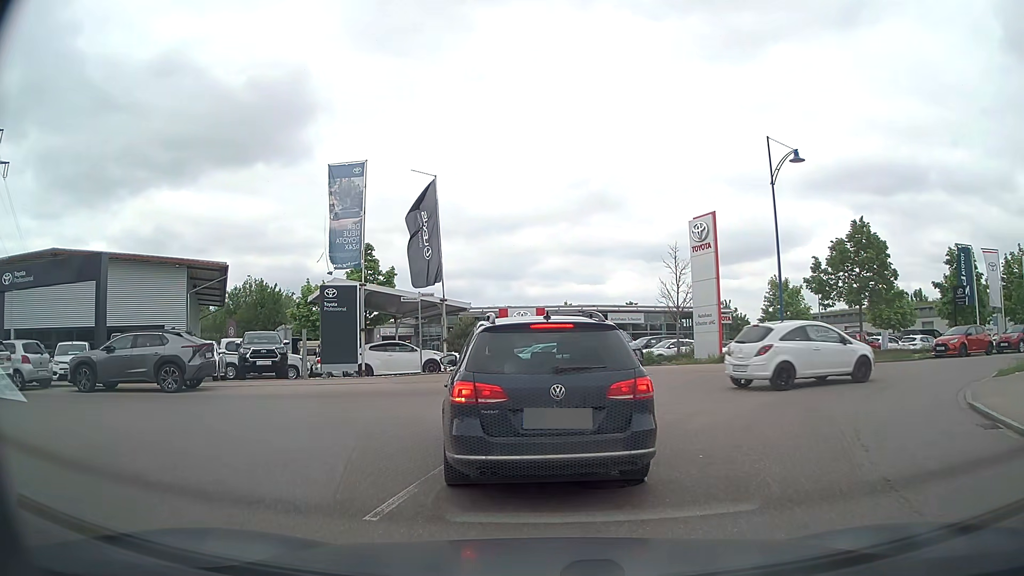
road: tertiary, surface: asphalt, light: Day
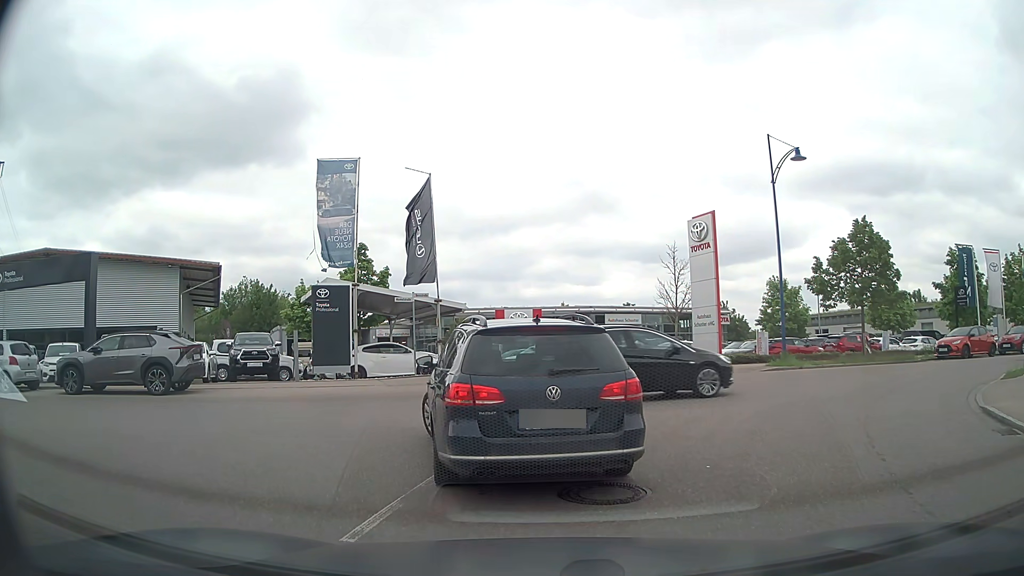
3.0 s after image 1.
(0.0, +0.6) m; 0°
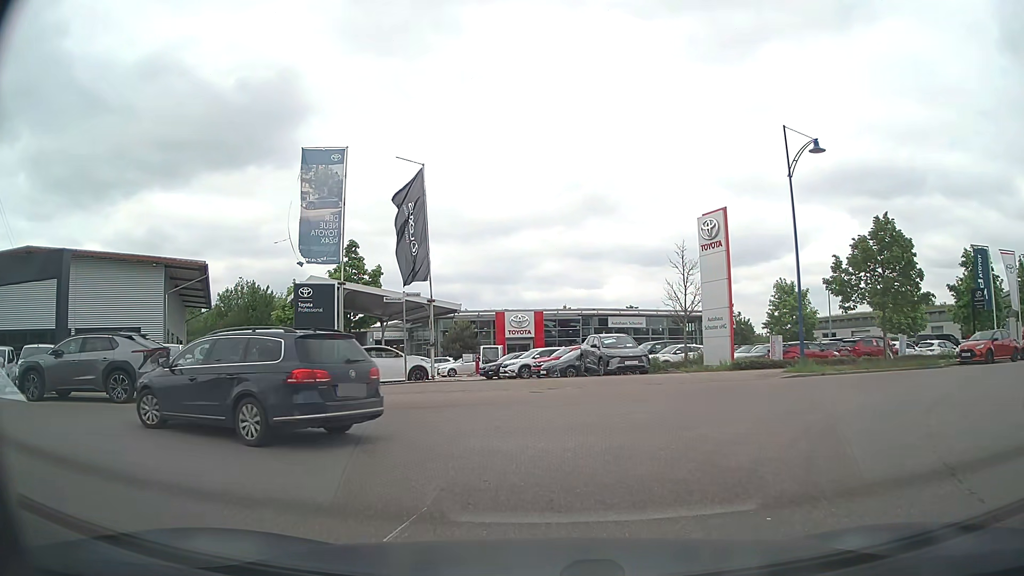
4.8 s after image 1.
(0.0, +1.9) m; 0°
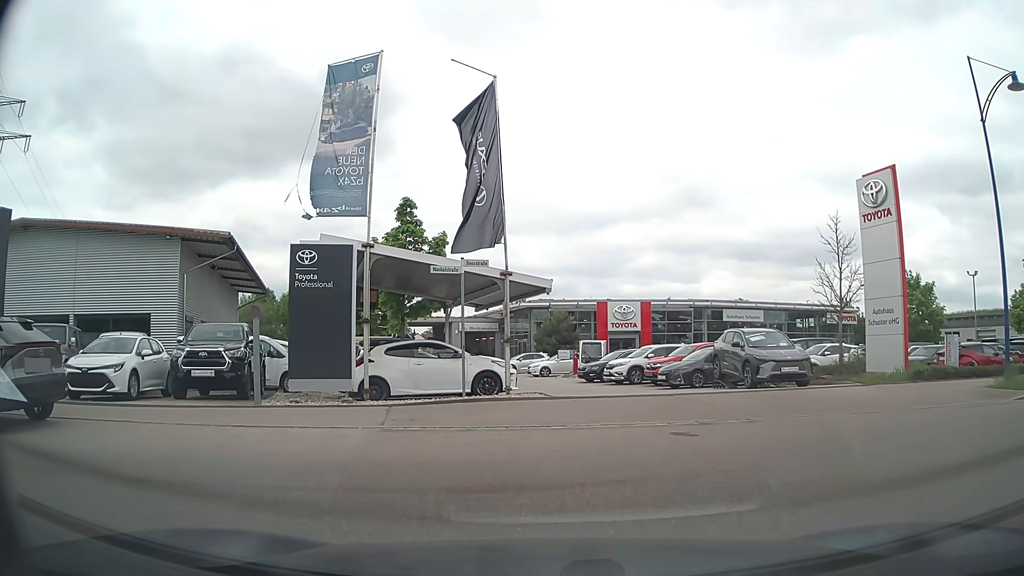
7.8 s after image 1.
(-0.4, +7.4) m; -7°
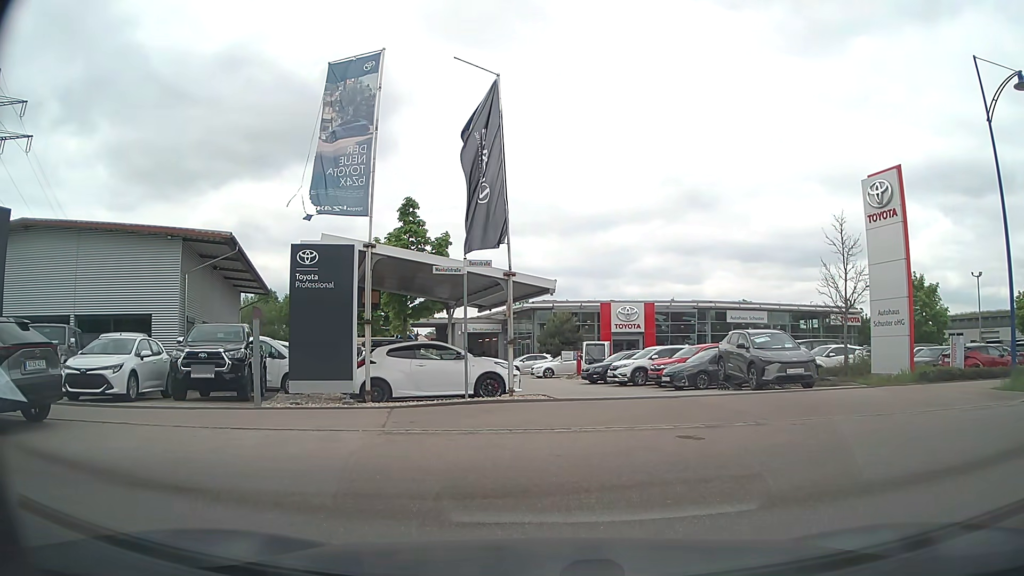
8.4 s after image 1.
(0.0, +0.2) m; 0°
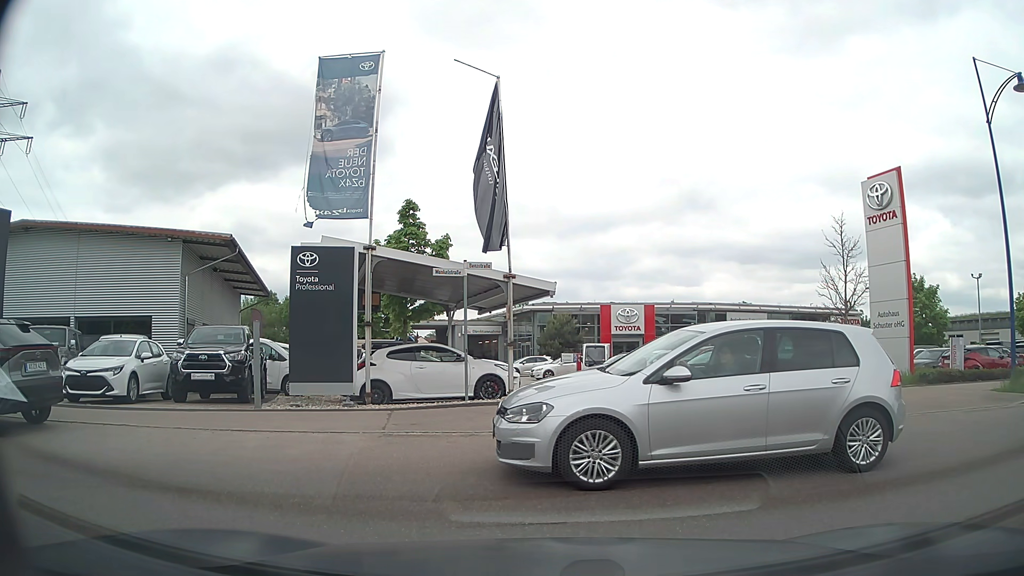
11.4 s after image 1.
(0.0, +0.1) m; 0°
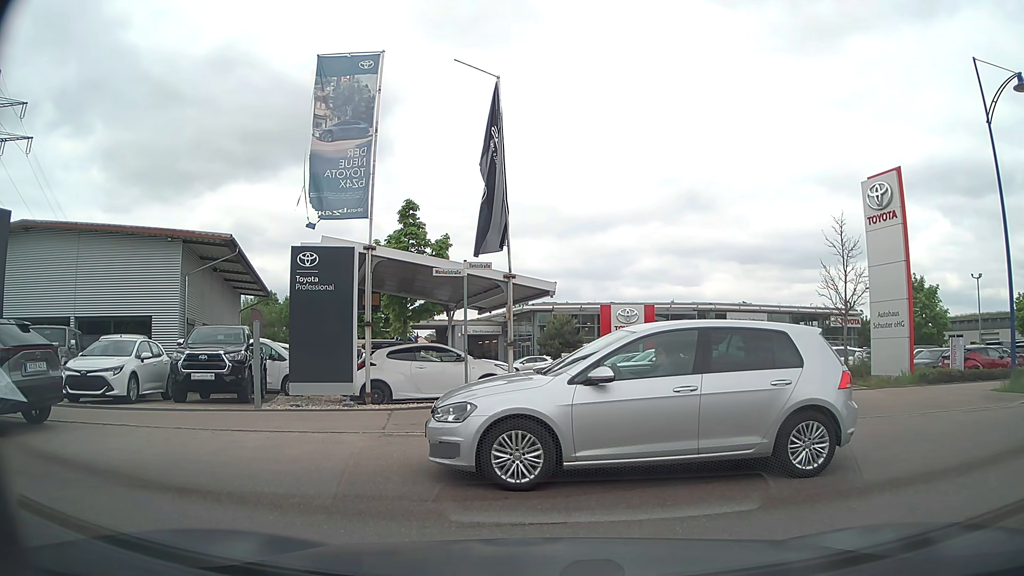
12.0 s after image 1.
(0.0, 0.0) m; 0°
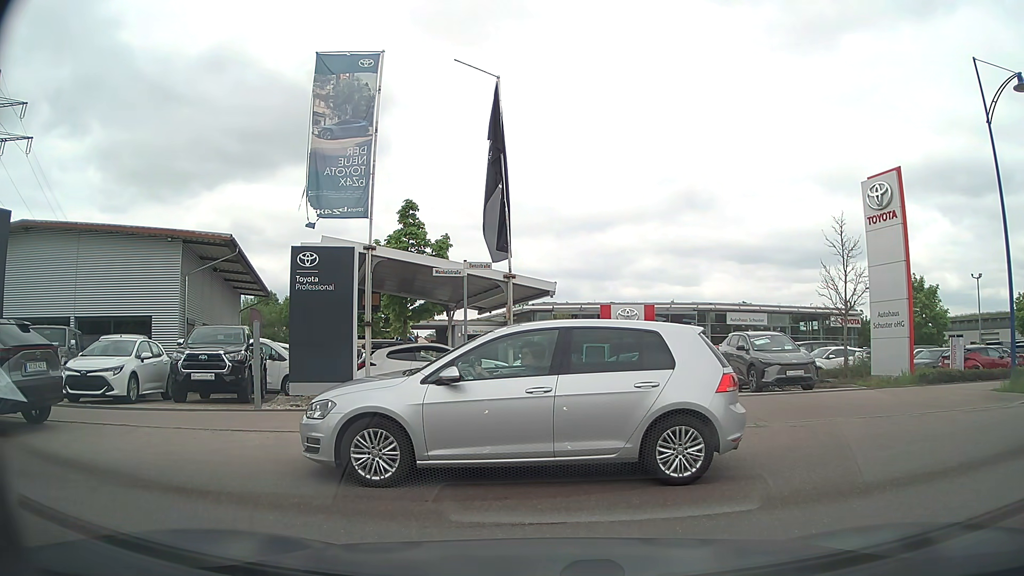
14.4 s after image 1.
(0.0, 0.0) m; 0°
